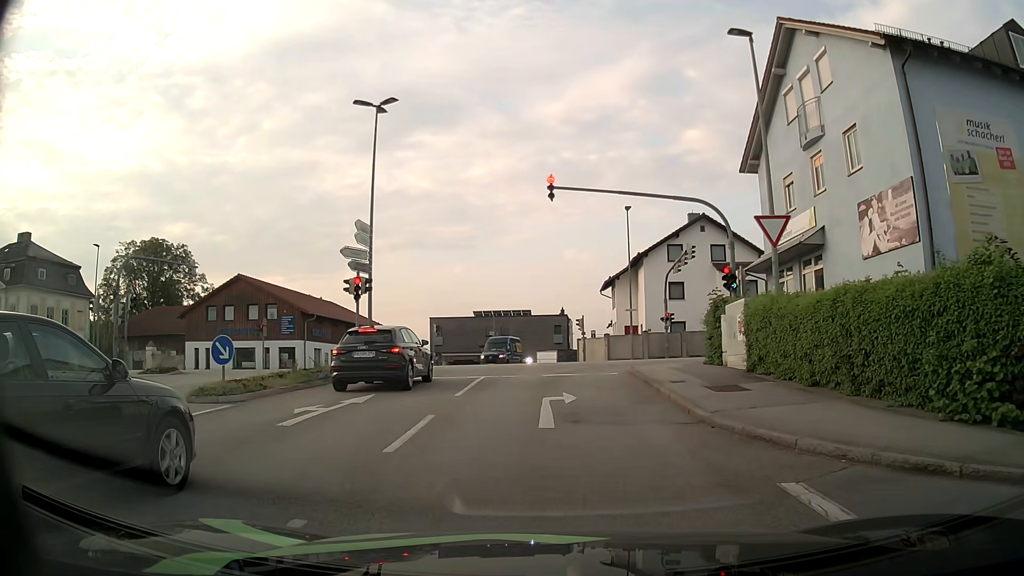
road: tertiary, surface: asphalt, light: Day
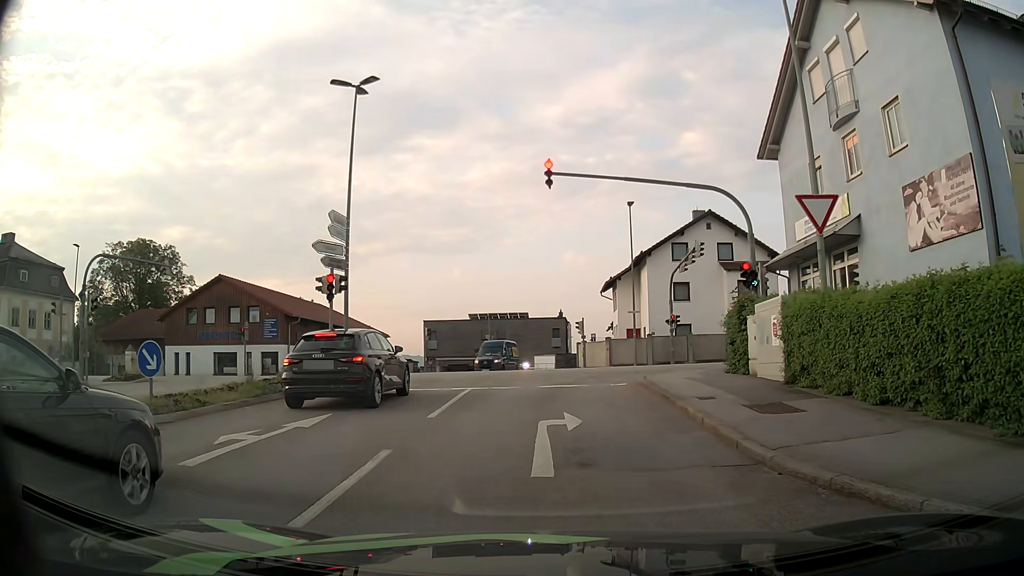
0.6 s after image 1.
(0.0, +2.7) m; 0°
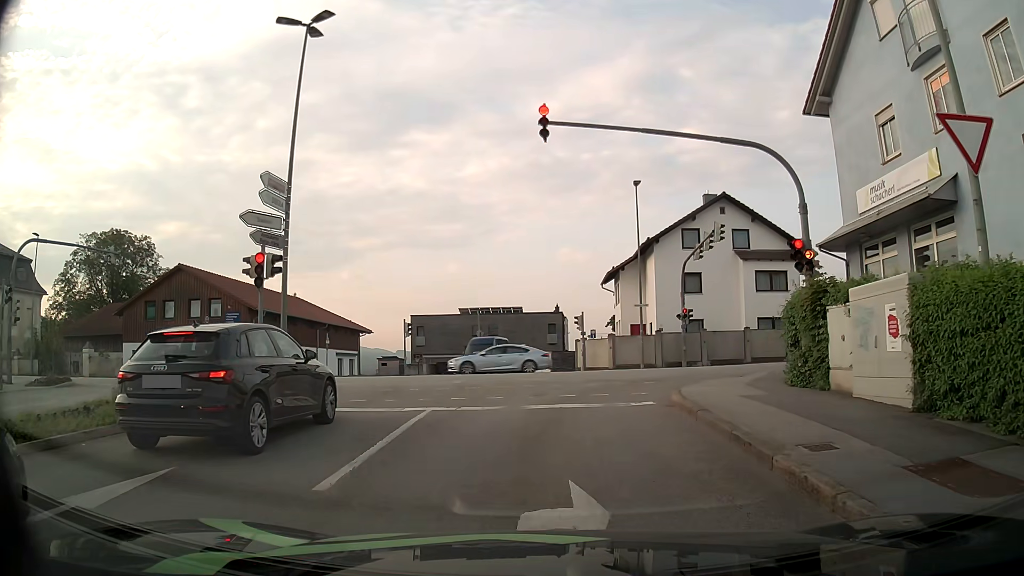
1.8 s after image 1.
(+0.1, +5.0) m; +1°
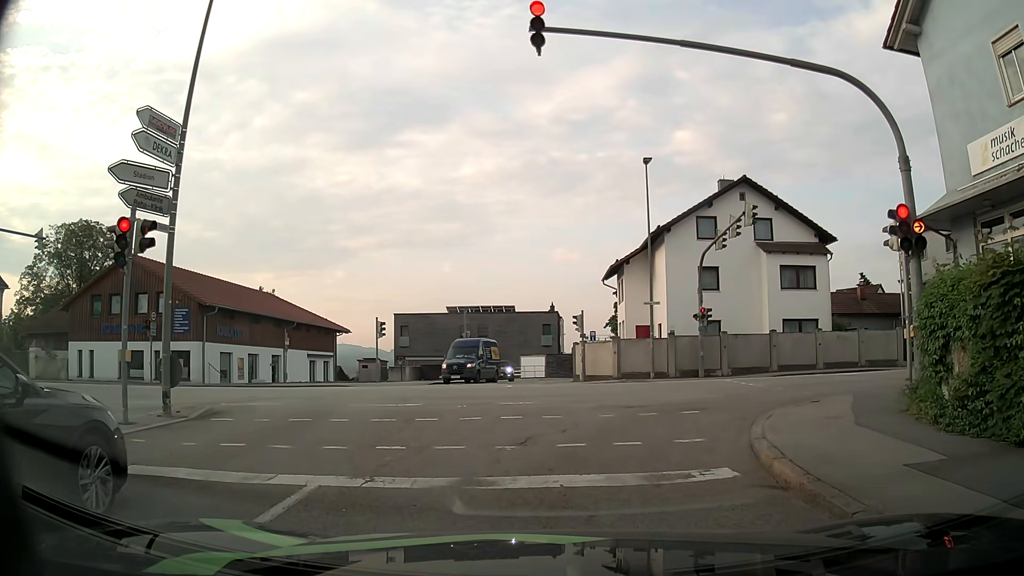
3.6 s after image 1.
(0.0, +5.4) m; +2°
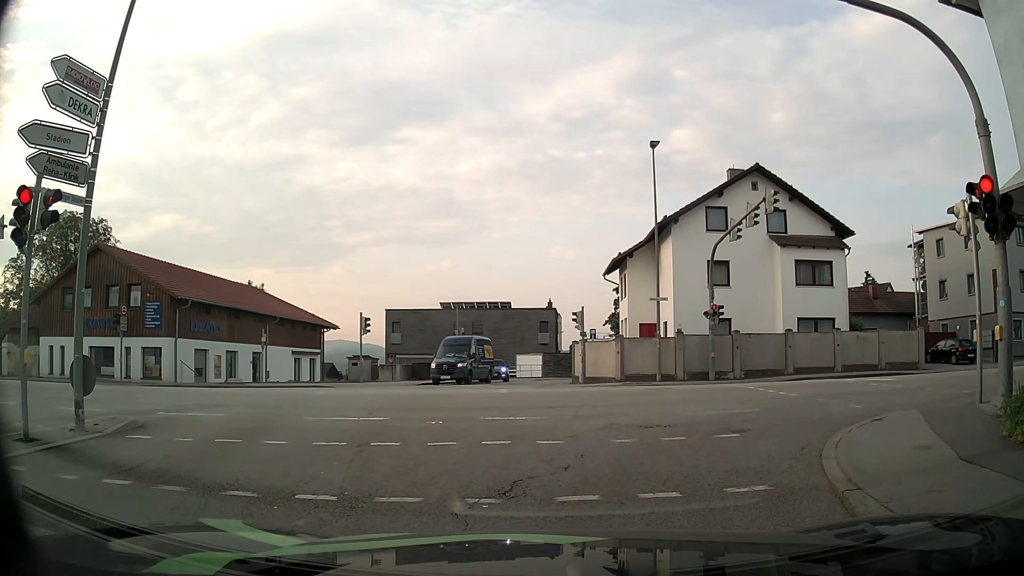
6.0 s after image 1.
(0.0, +2.5) m; -1°
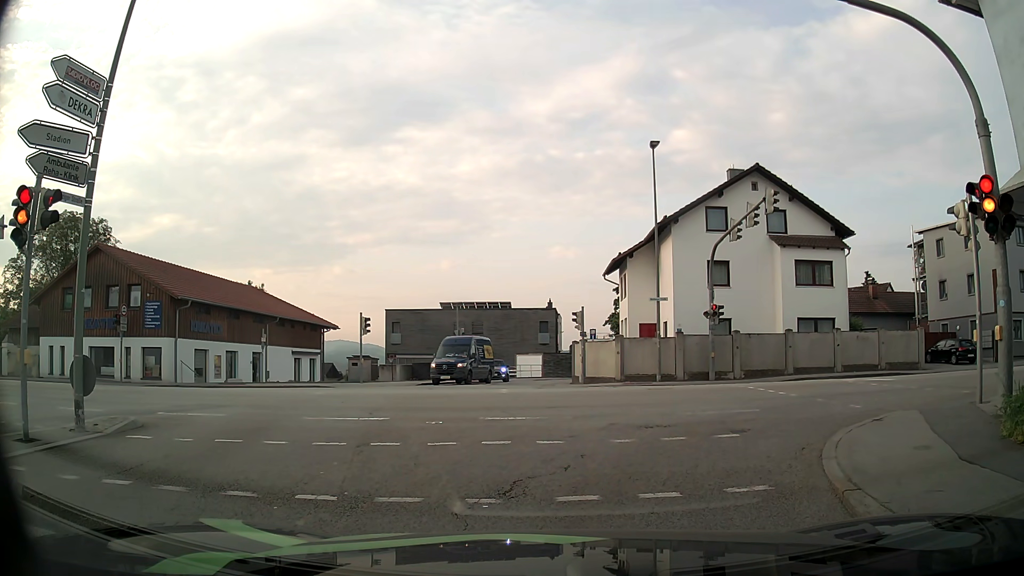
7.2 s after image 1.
(0.0, 0.0) m; 0°
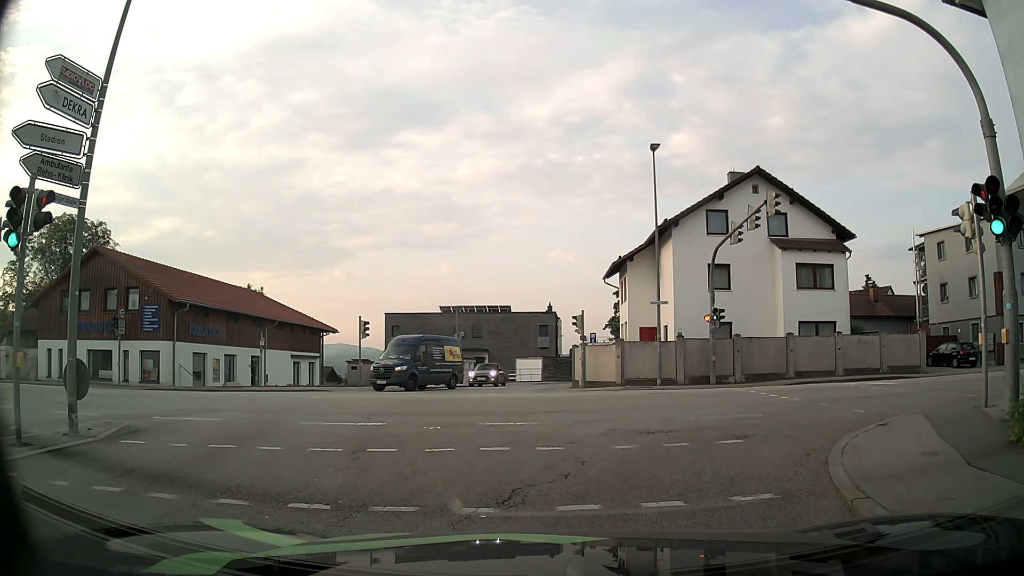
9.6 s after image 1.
(0.0, +0.2) m; 0°
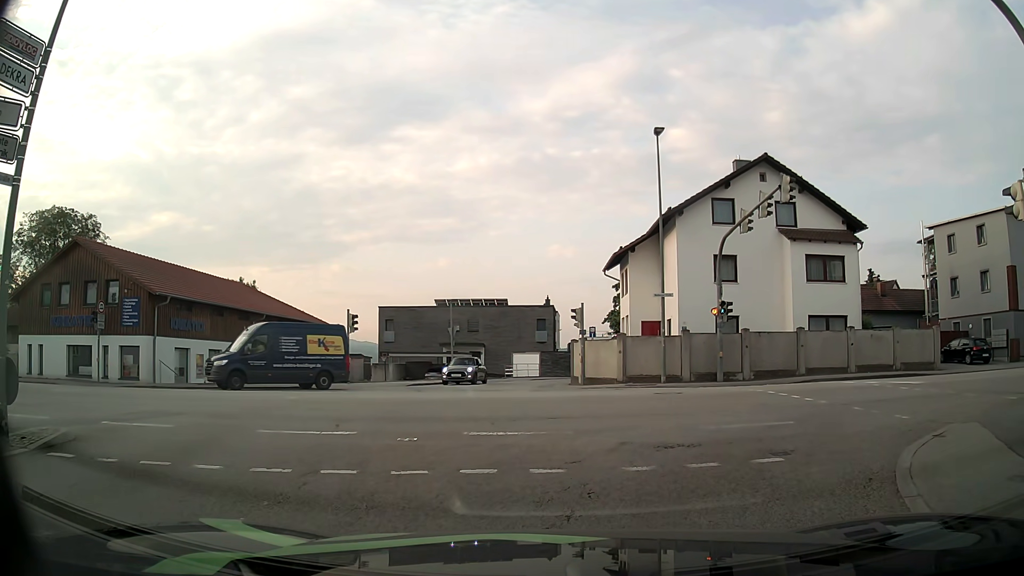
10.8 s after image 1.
(0.0, +1.7) m; 0°
(+2, +10) (+10, +15) (+20, +16) (+30, +16) (+40, +17) (+50, +18) (+60, +20) (+70, +21) (+80, +23) (+89, +25) m
